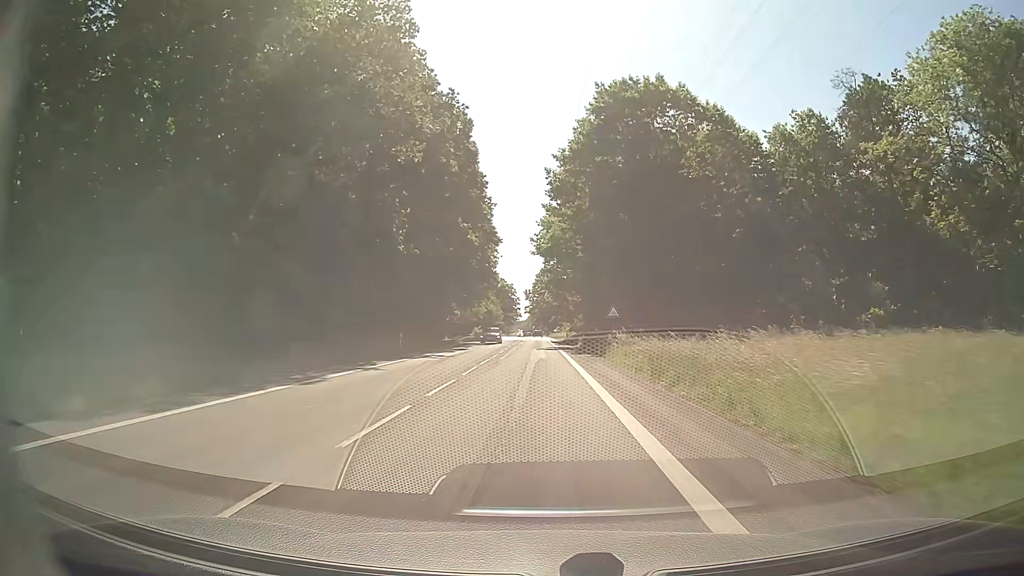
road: secondary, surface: asphalt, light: Day
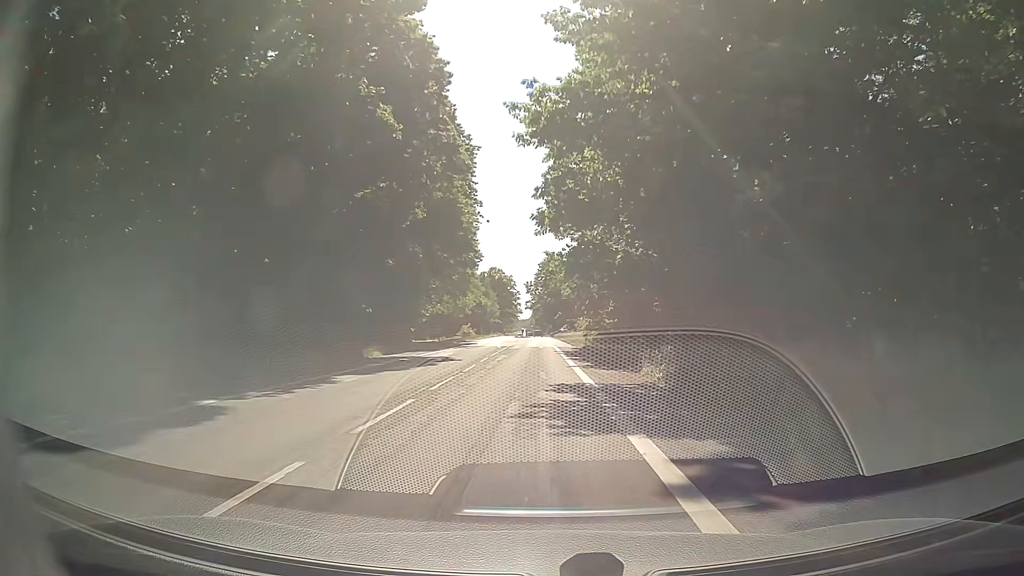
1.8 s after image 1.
(-0.1, +34.5) m; -1°
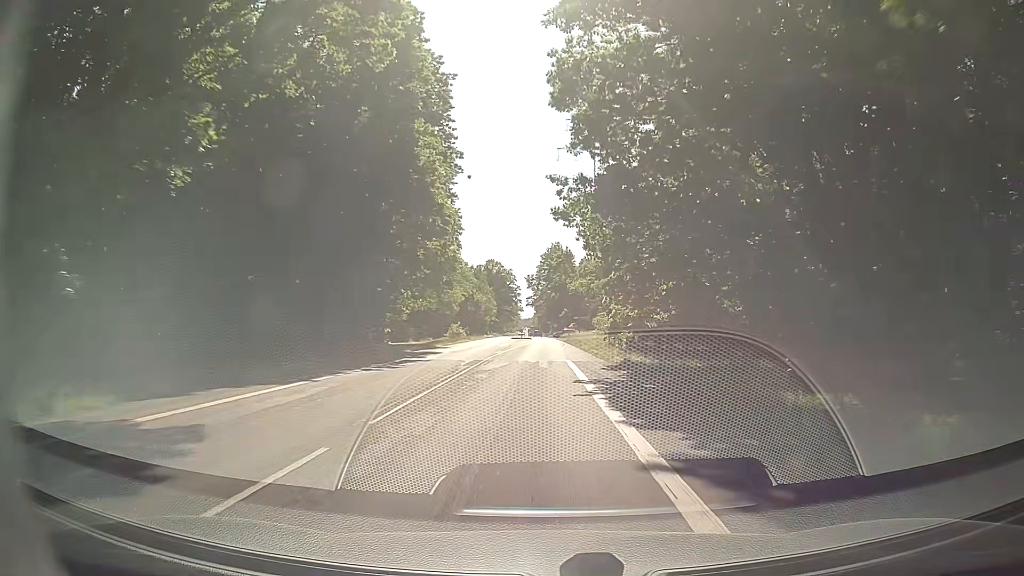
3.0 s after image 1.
(0.0, +22.6) m; 0°
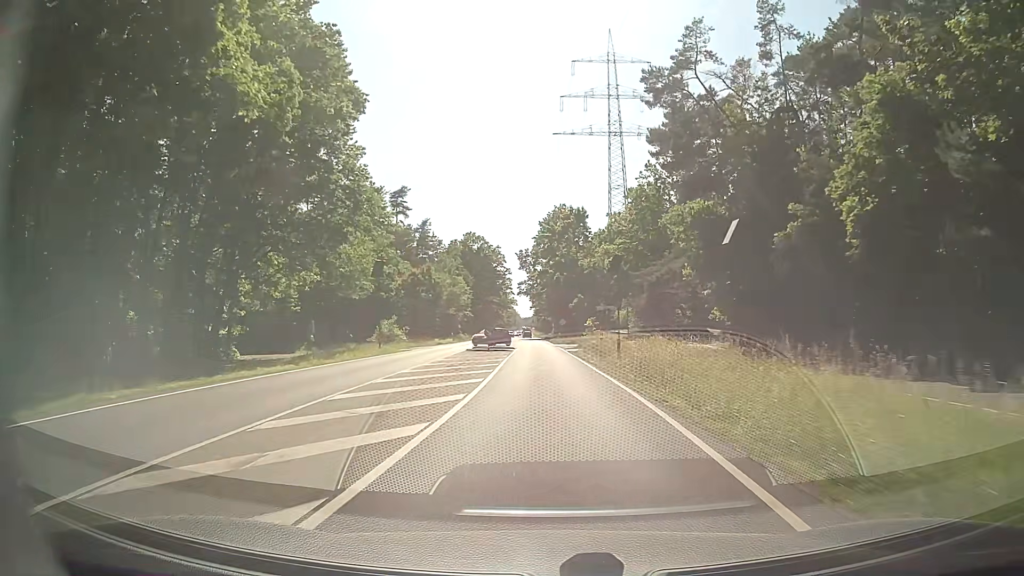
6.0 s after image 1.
(+0.4, +55.6) m; 0°
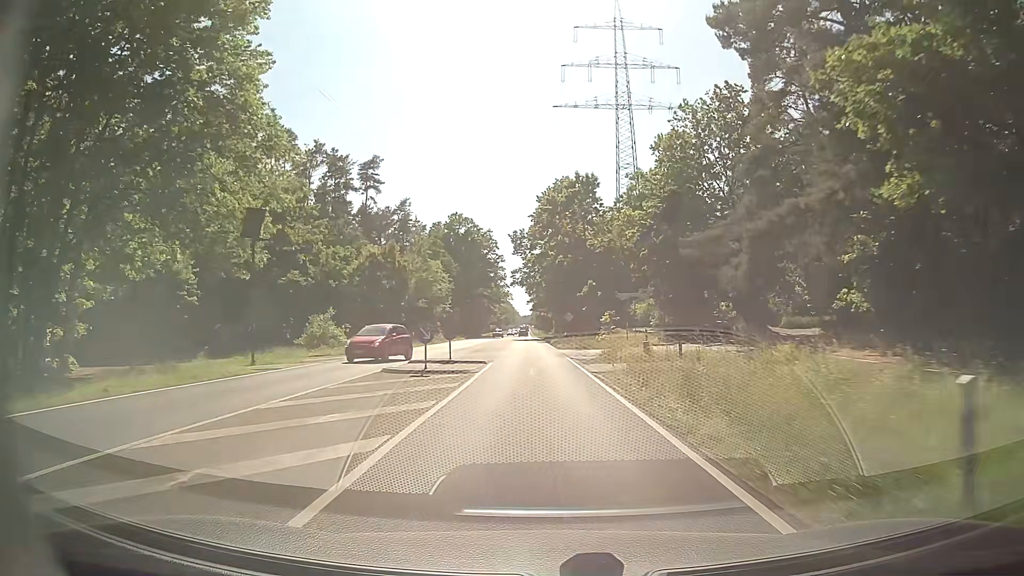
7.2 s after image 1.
(+0.1, +22.1) m; 0°
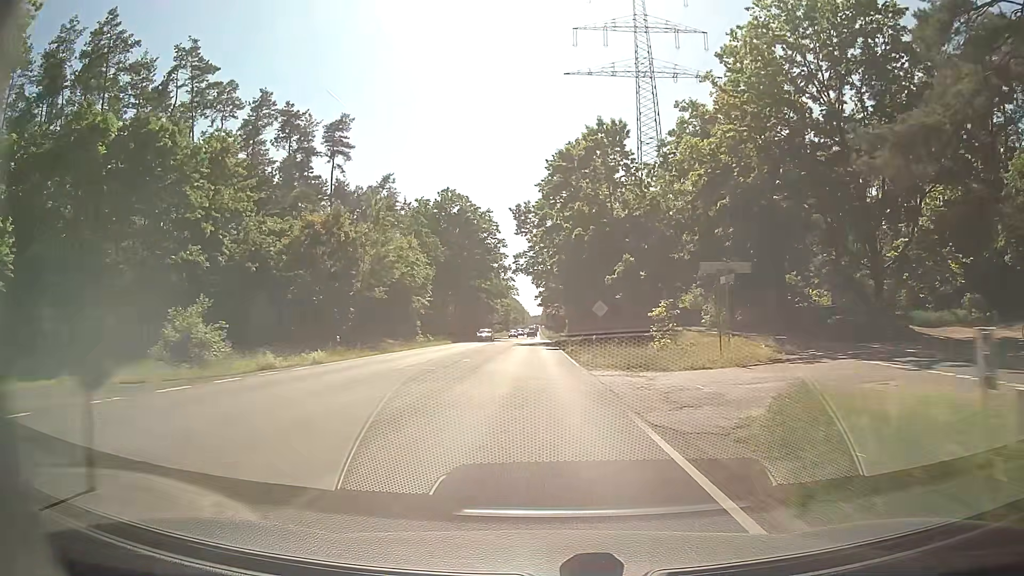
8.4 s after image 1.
(-0.2, +22.2) m; -1°
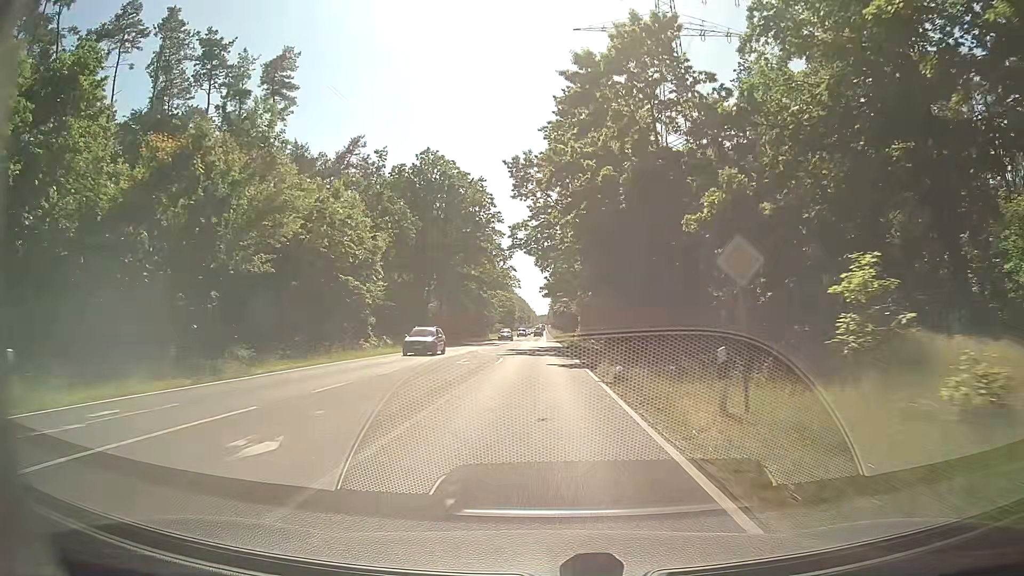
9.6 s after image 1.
(-0.1, +22.2) m; -1°
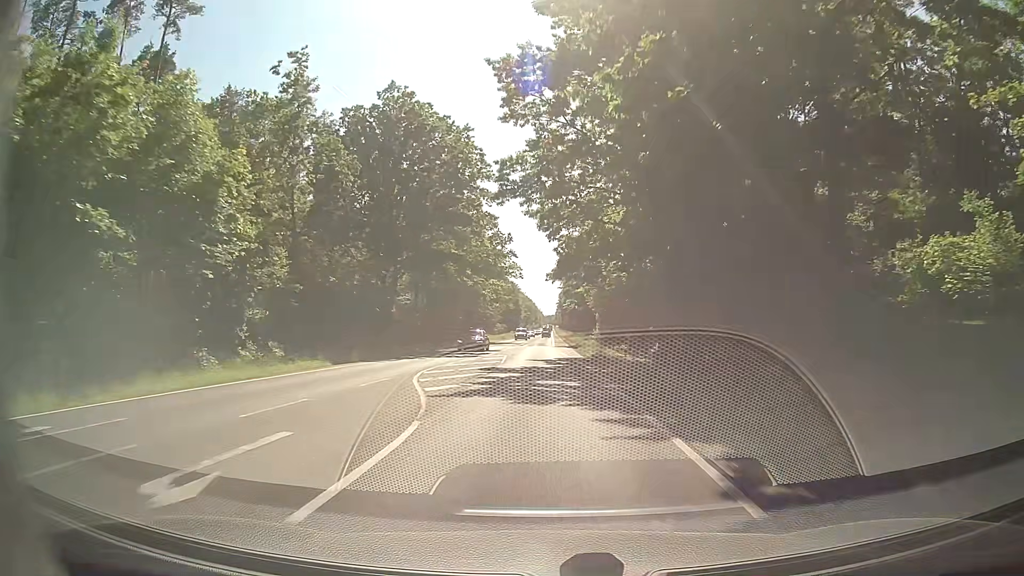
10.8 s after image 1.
(-0.1, +22.3) m; 0°
(0, +10) (0, +20) (-1, +30) (-1, +40) (-1, +50) (-1, +60) (-1, +70) (-1, +80) (-1, +90) (-1, +100) m
